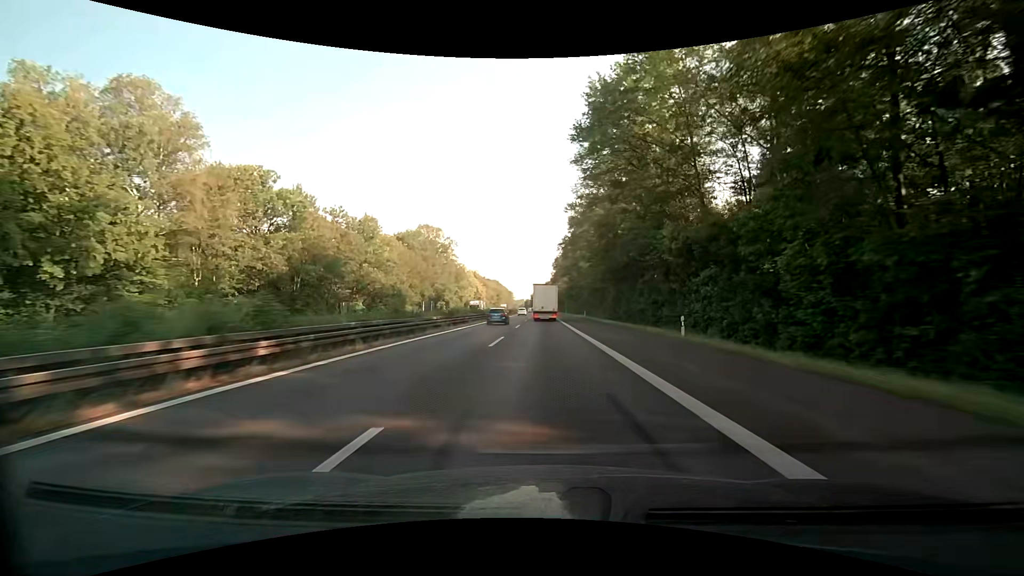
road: motorway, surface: asphalt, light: Day
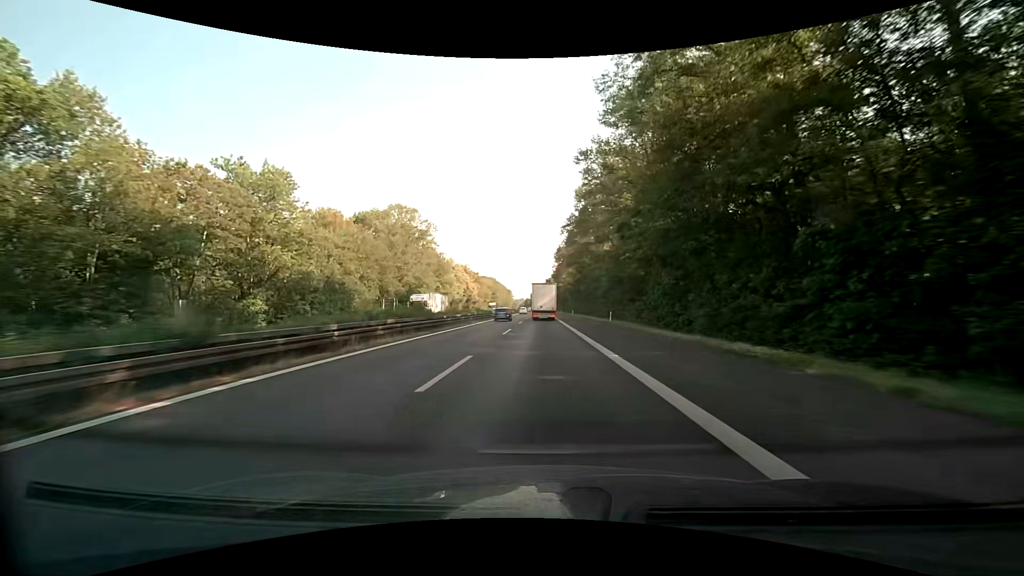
(-0.1, +27.7) m; -1°
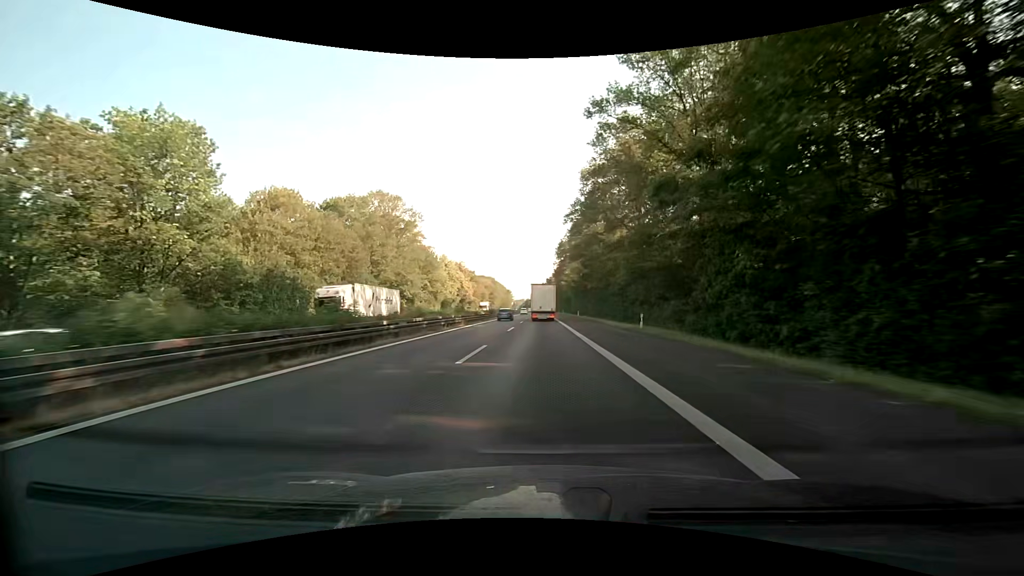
(+0.1, +13.9) m; +1°
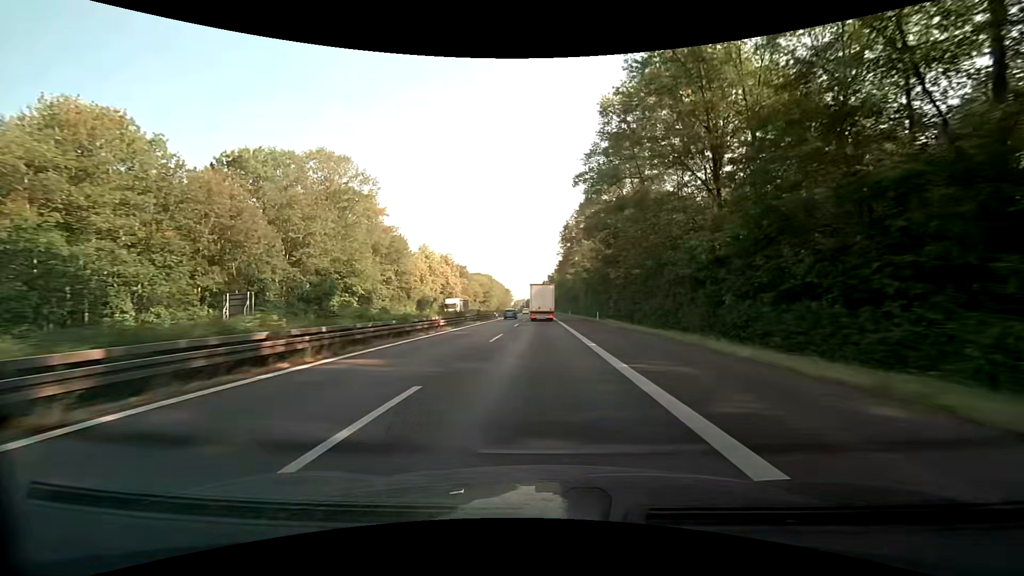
(-0.2, +27.8) m; 0°
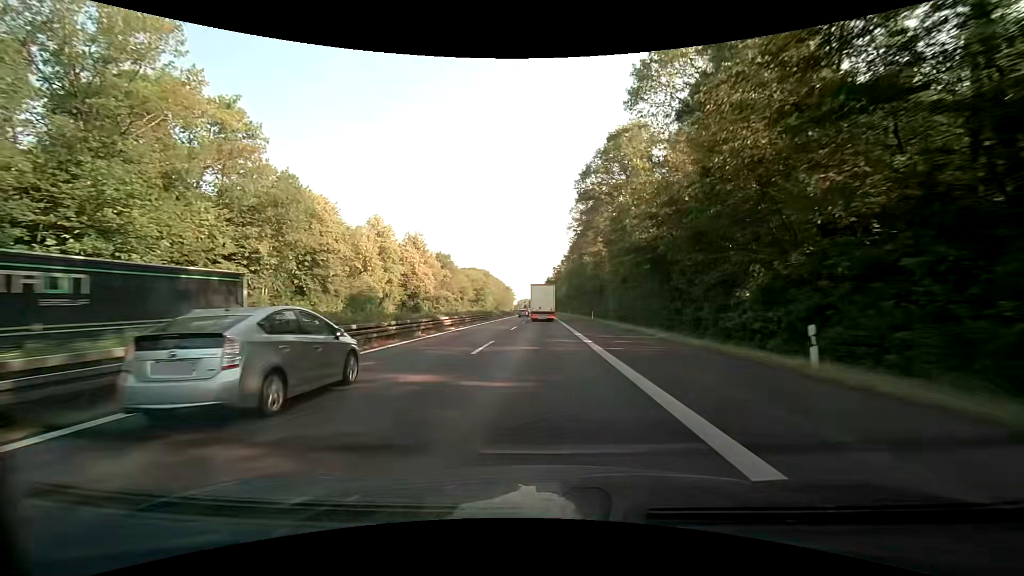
(-0.4, +41.7) m; -1°
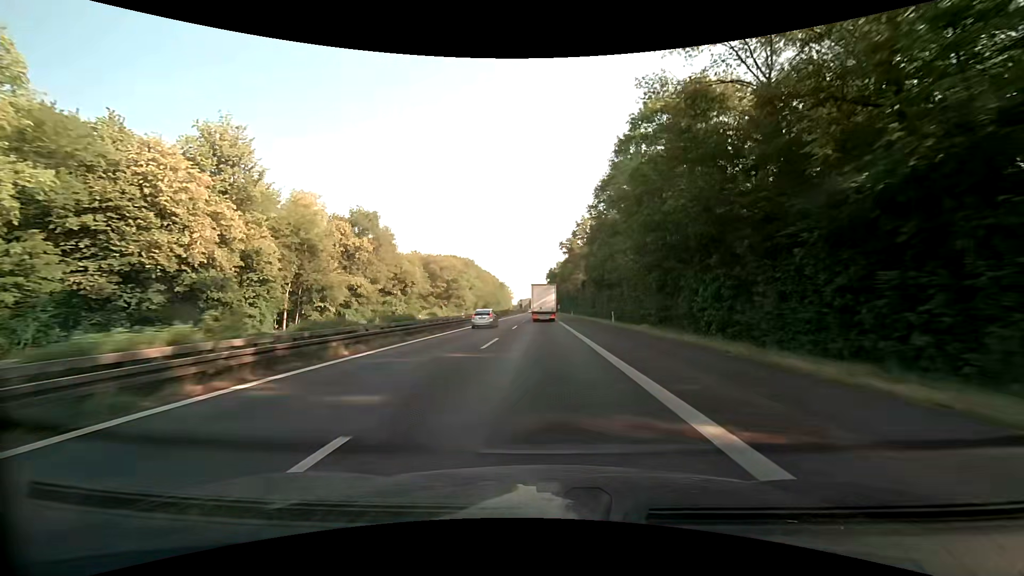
(-0.1, +69.6) m; 0°
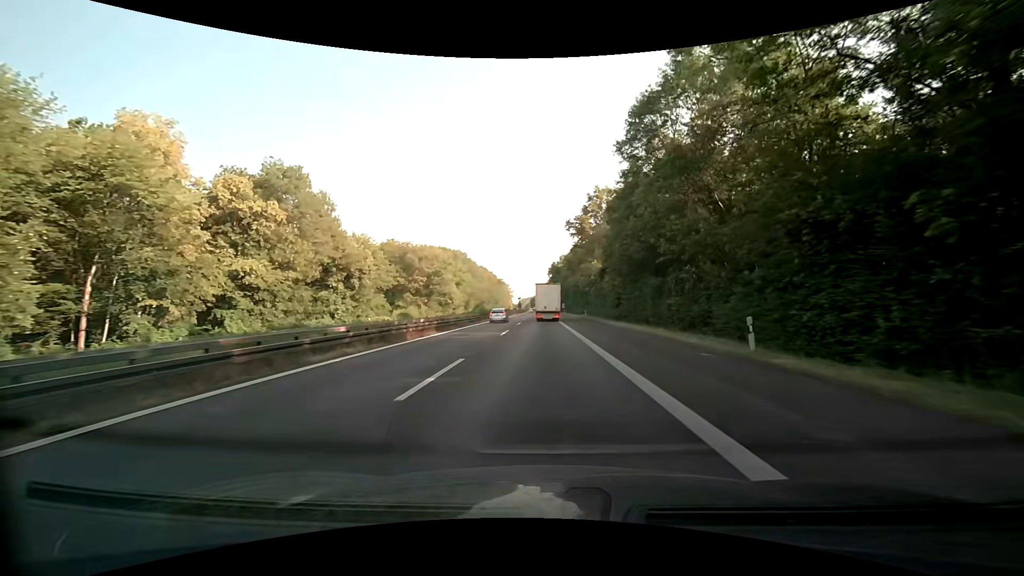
(0.0, +27.9) m; 0°
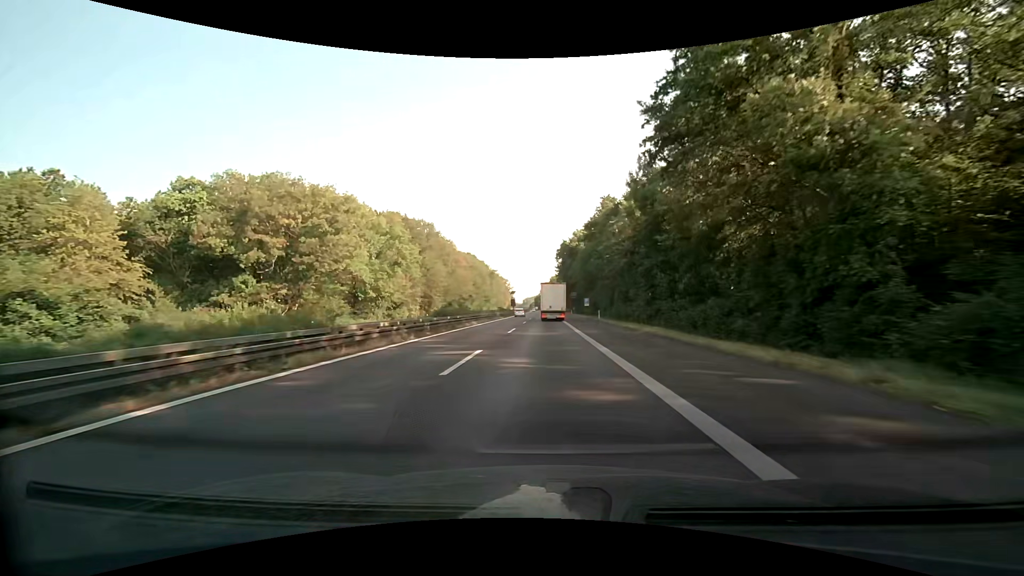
(-0.7, +69.7) m; -1°
(0, +10) (0, +20) (0, +30) (0, +40) (0, +50) (0, +60) (0, +70) (0, +80) (0, +90) (0, +100) m
